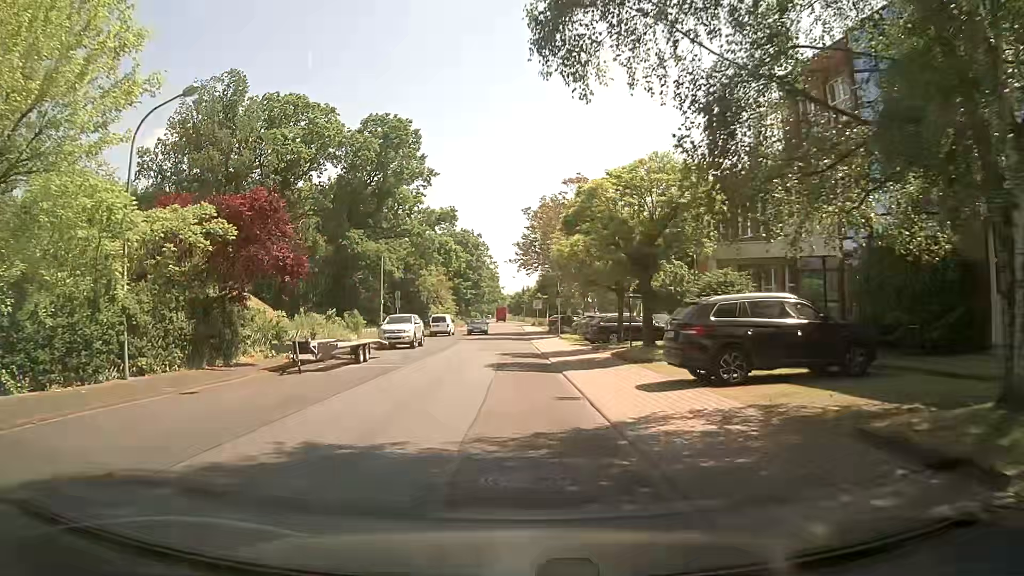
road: unclassified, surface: asphalt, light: Day
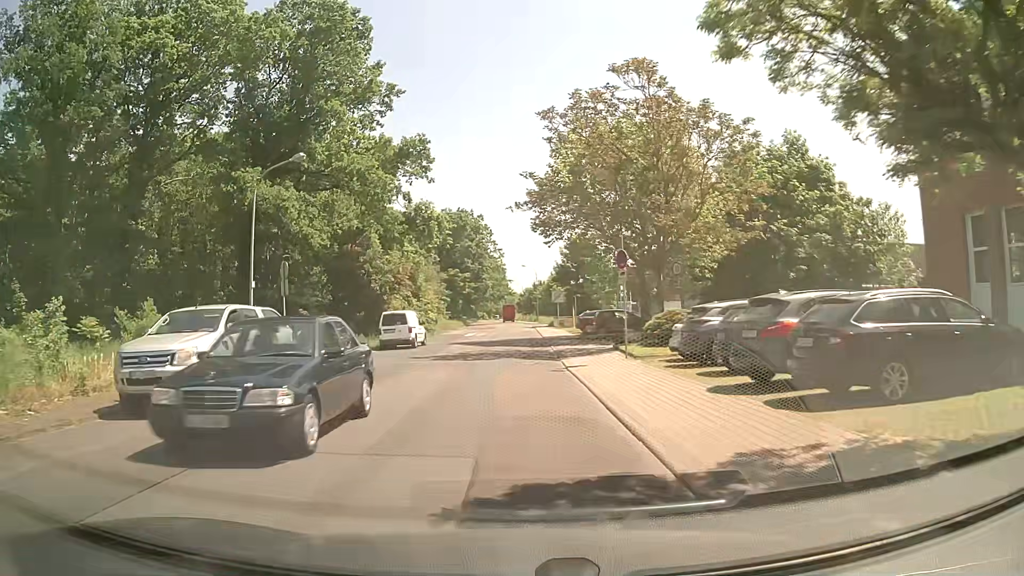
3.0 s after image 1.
(-0.4, +24.1) m; -1°
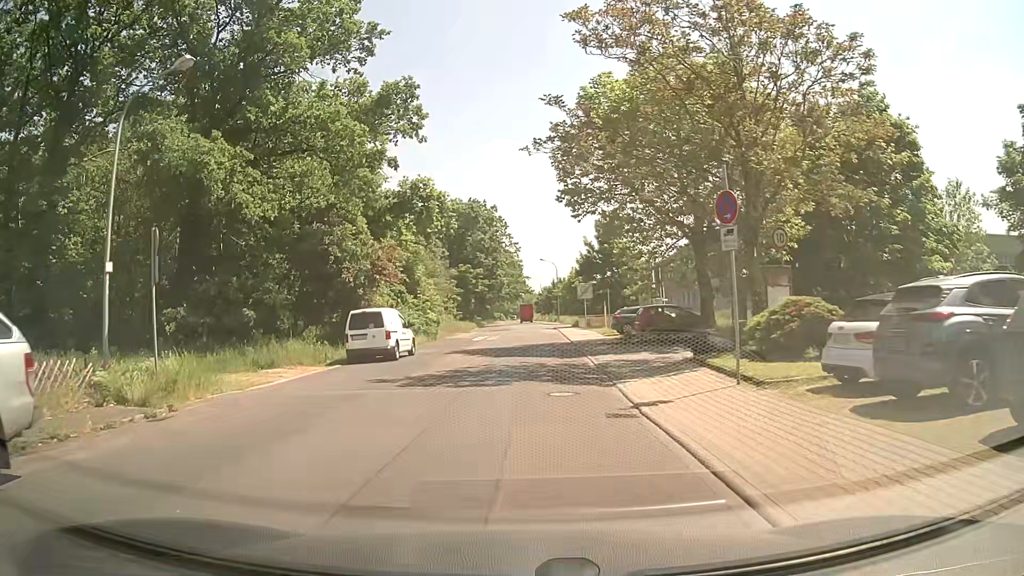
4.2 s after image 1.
(-0.1, +9.3) m; -2°
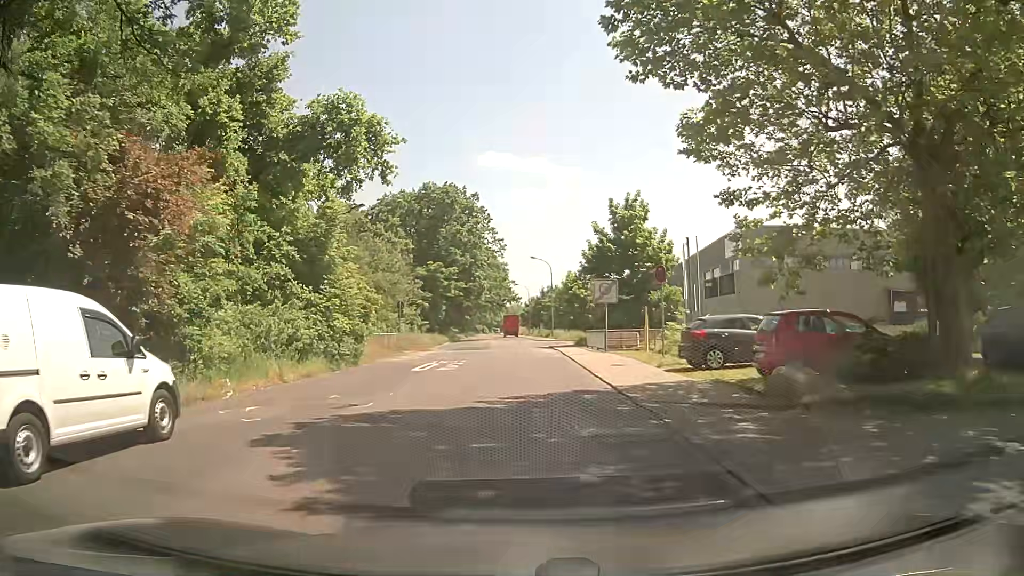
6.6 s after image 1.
(+0.2, +18.1) m; +2°
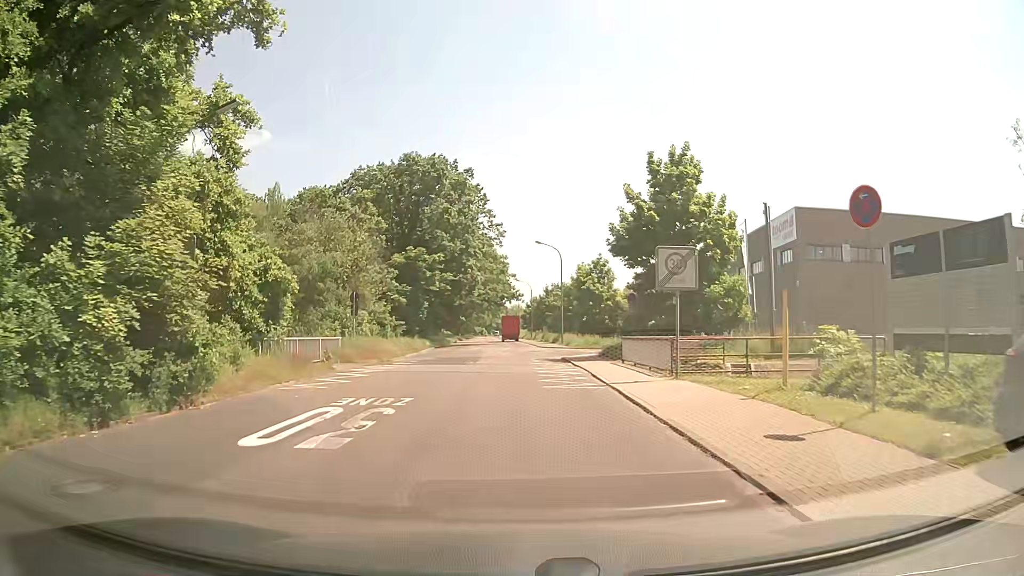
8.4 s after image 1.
(-0.1, +13.7) m; 0°
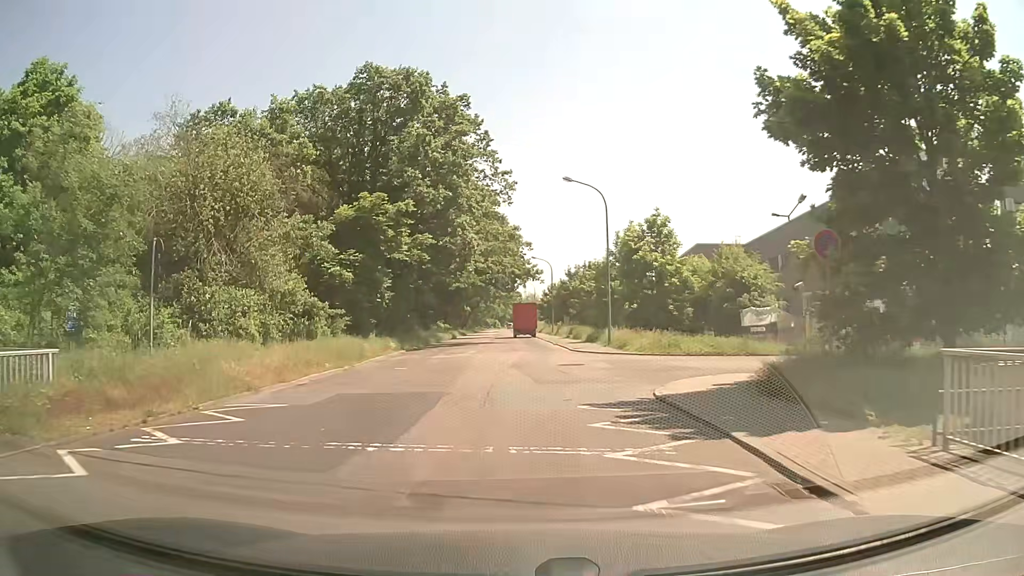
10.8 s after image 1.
(-0.2, +20.7) m; -2°
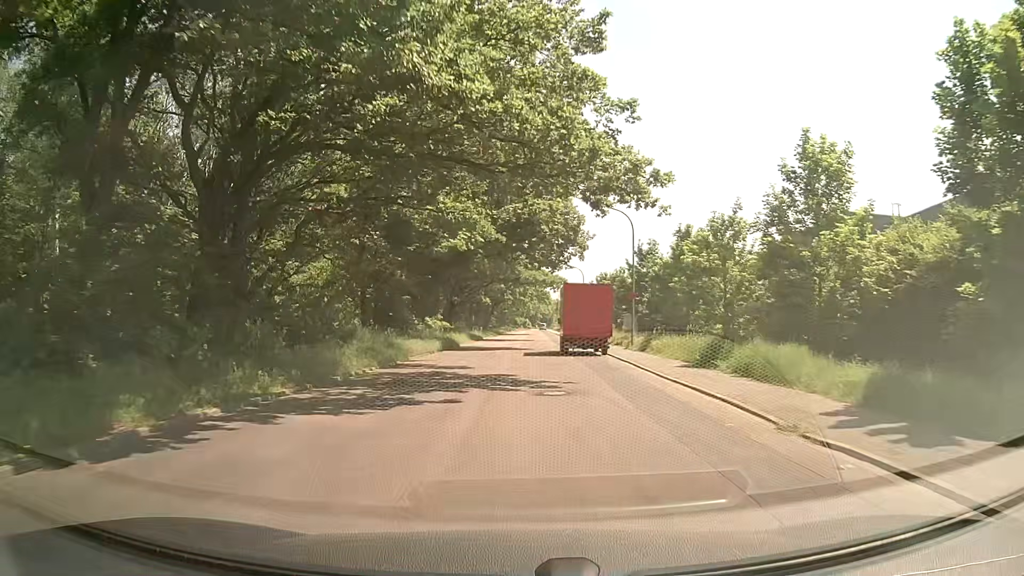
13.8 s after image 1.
(-1.0, +31.2) m; -4°
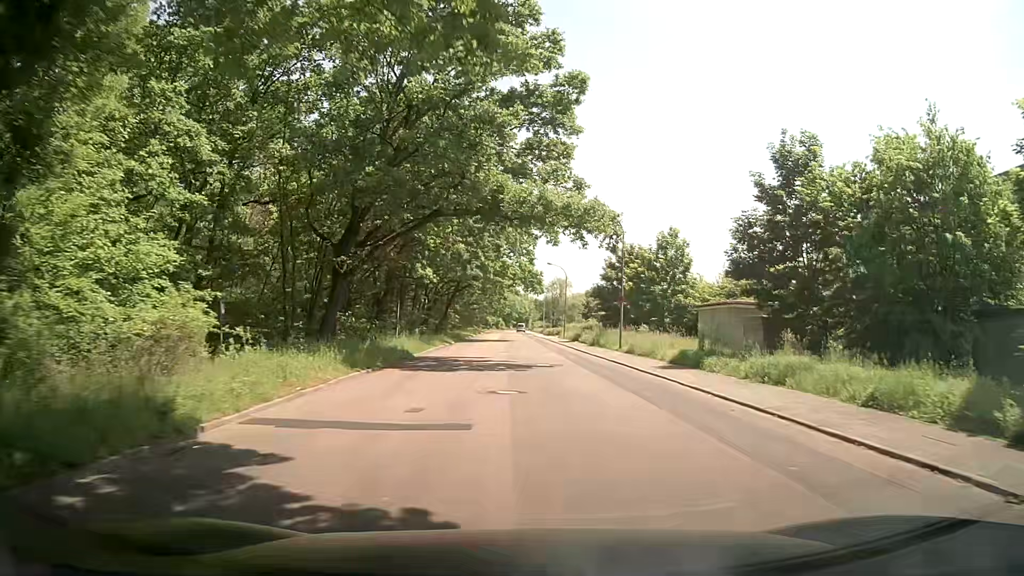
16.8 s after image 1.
(+0.7, +36.6) m; +4°
(0, +10) (0, +20) (+1, +30) (+1, +40) (0, +50) (0, +60) (0, +70) (-1, +80) (-1, +90) (-2, +100) m
